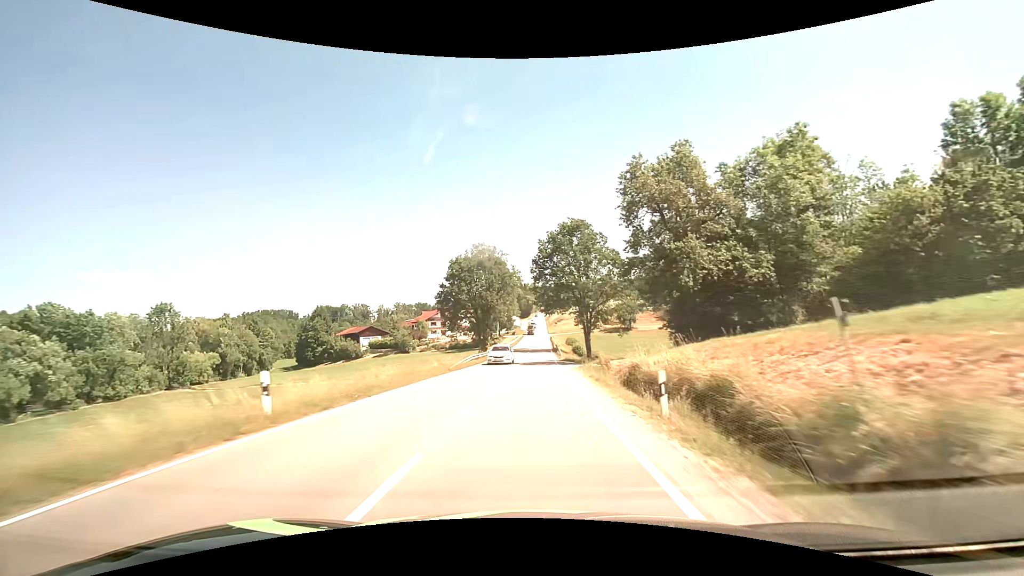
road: secondary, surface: asphalt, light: Day
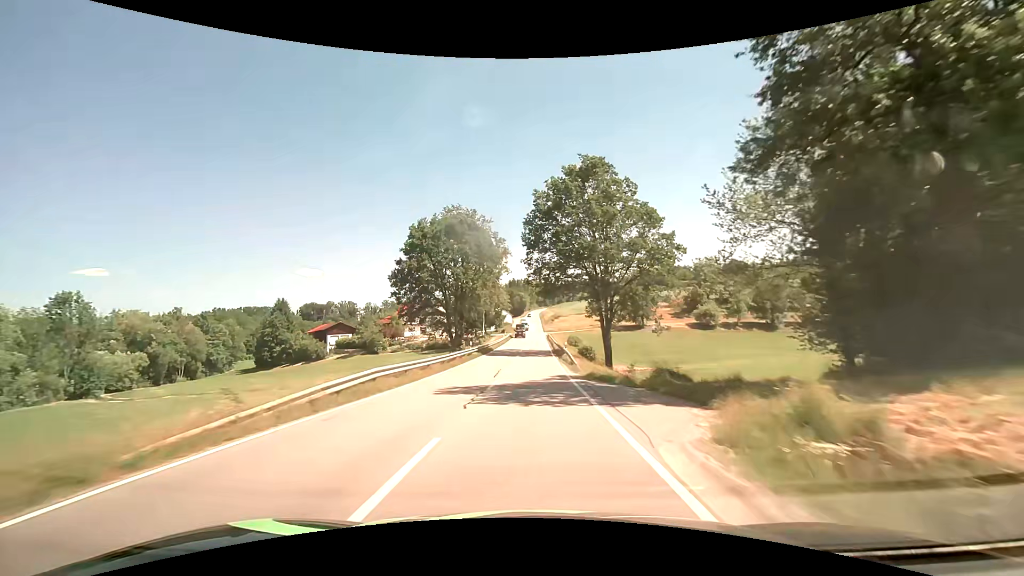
(+0.2, +22.9) m; +1°
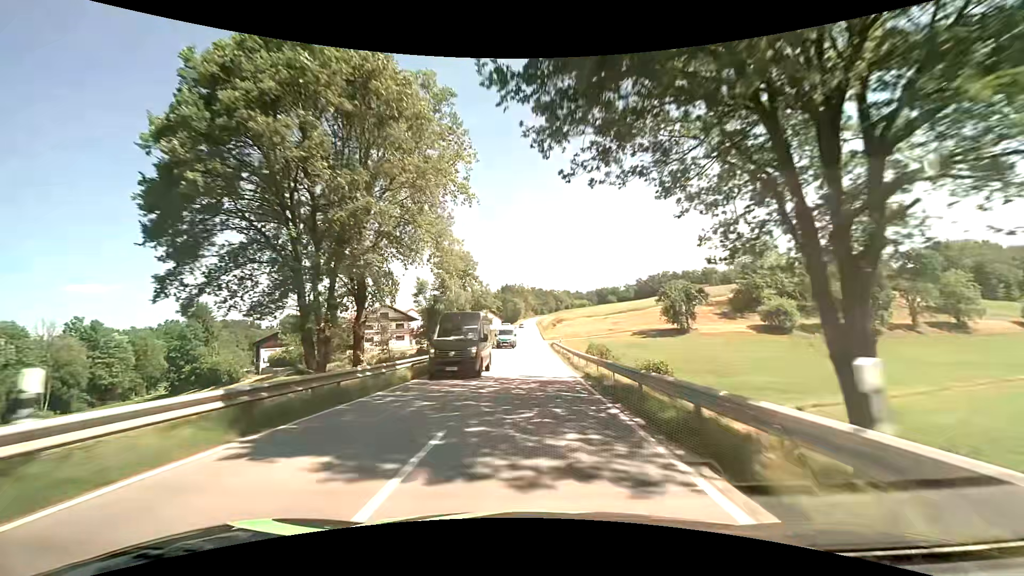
(+0.1, +35.6) m; 0°
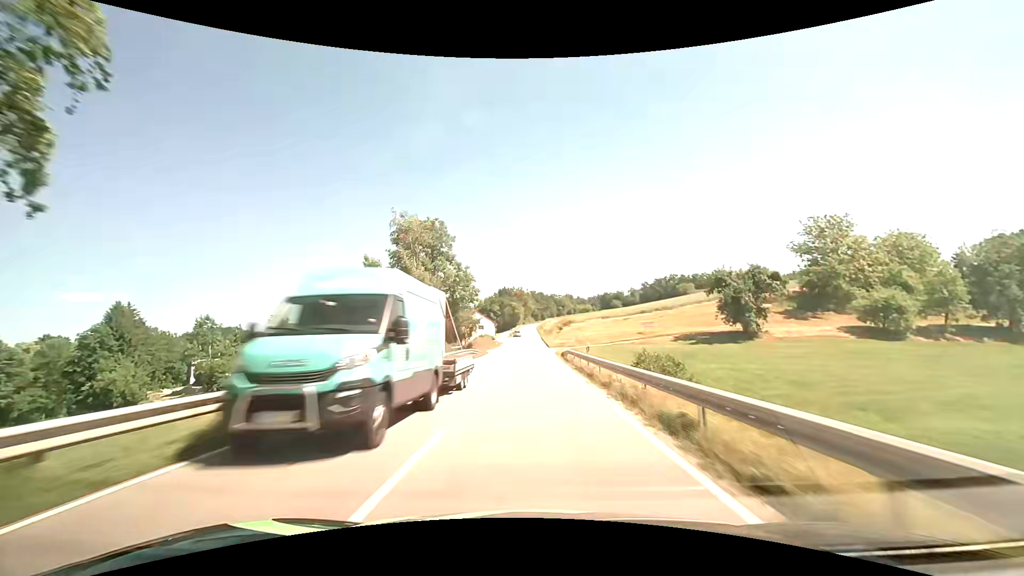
(+0.1, +24.1) m; 0°
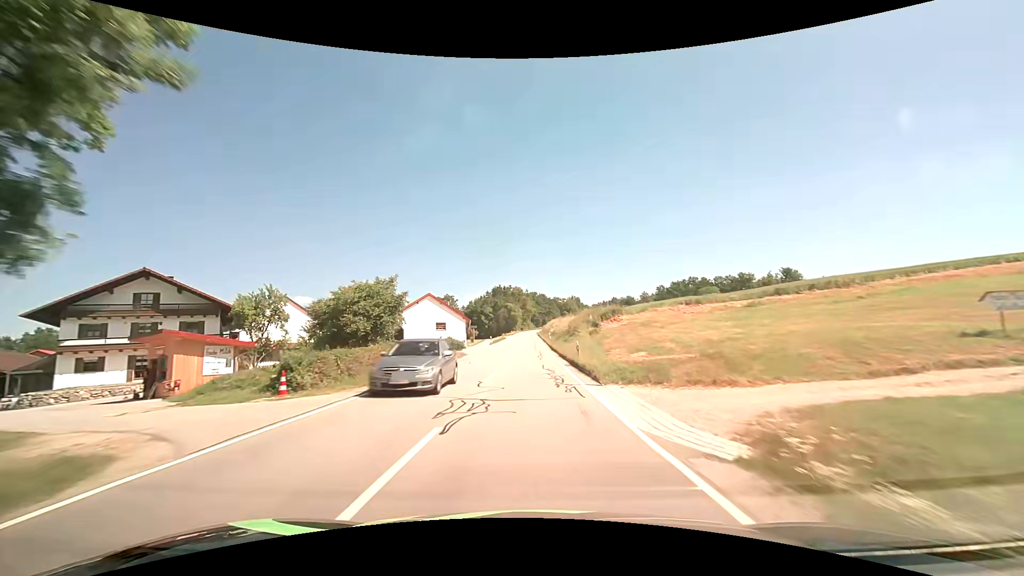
(+0.2, +48.1) m; +1°
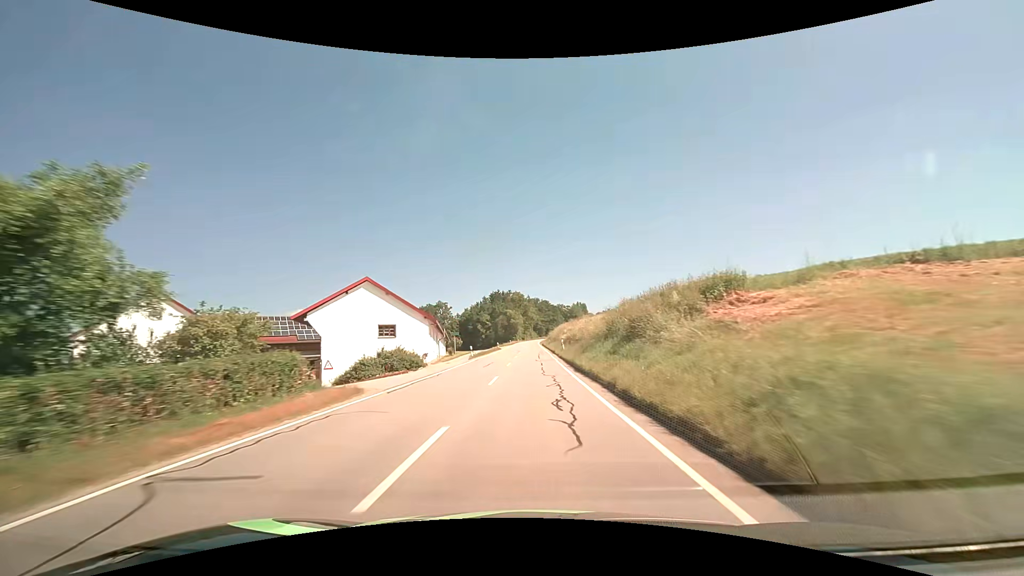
(-0.2, +23.7) m; -1°
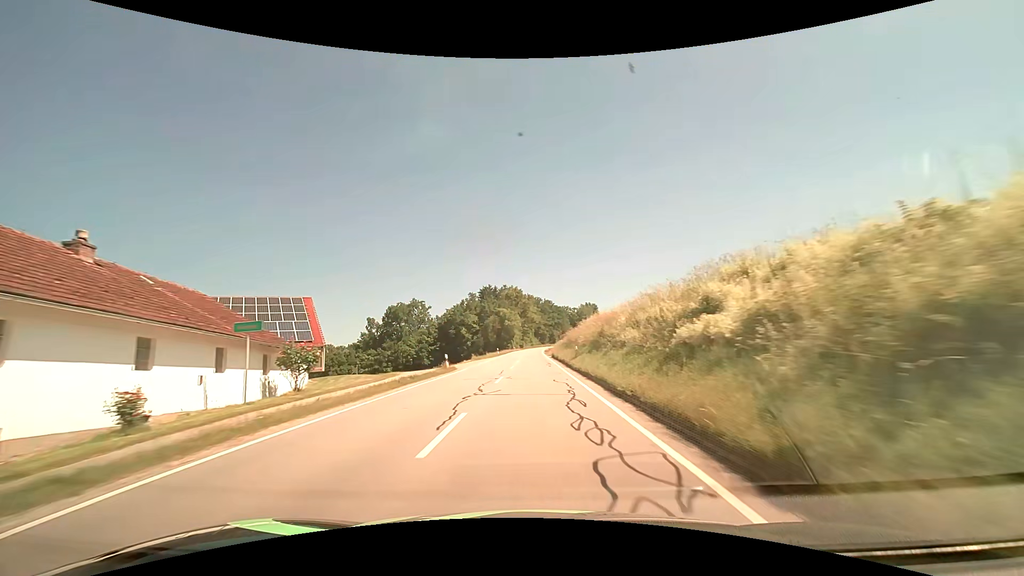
(0.0, +45.9) m; 0°
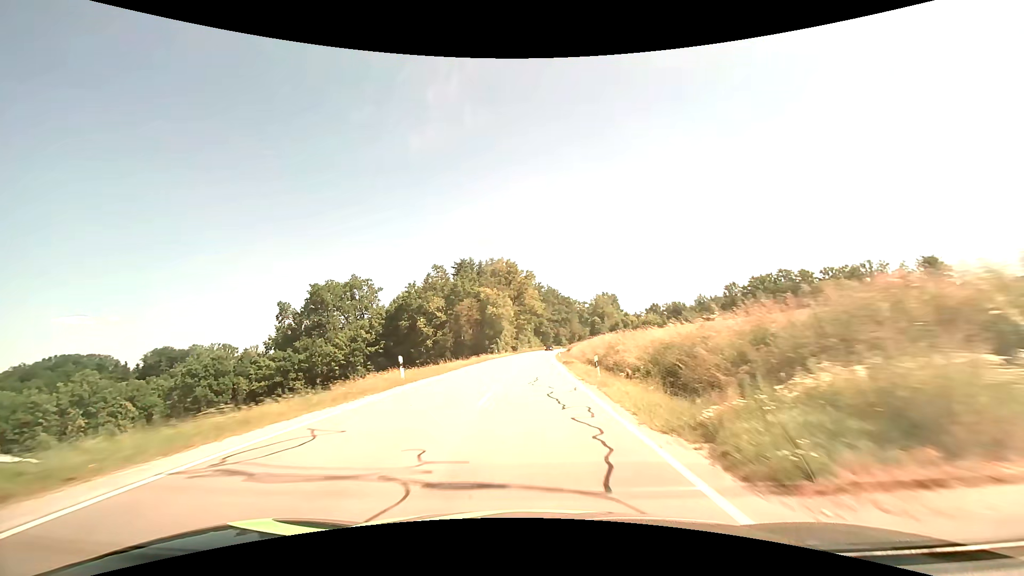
(-0.1, +55.6) m; 0°
(0, +10) (0, +20) (0, +30) (0, +40) (0, +50) (+1, +60) (+1, +70) (+2, +80) (+2, +90) (+3, +100) m
